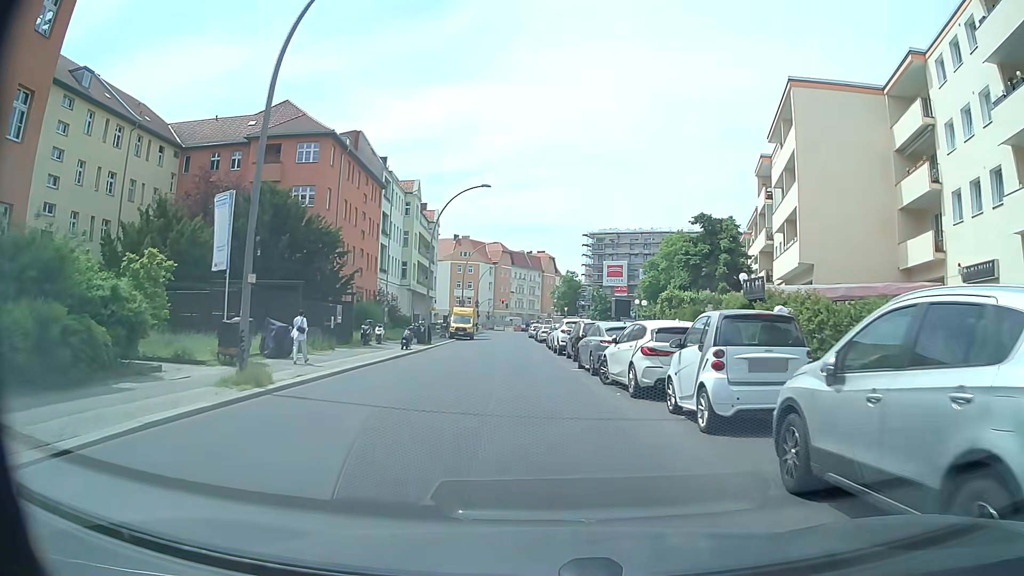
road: residential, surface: asphalt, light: Day
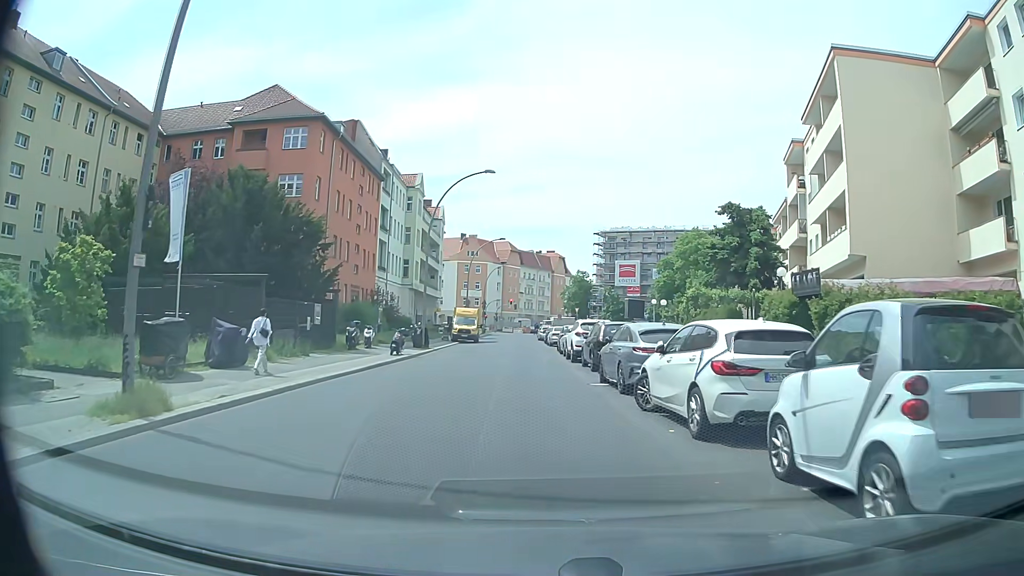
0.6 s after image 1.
(0.0, +4.5) m; -1°
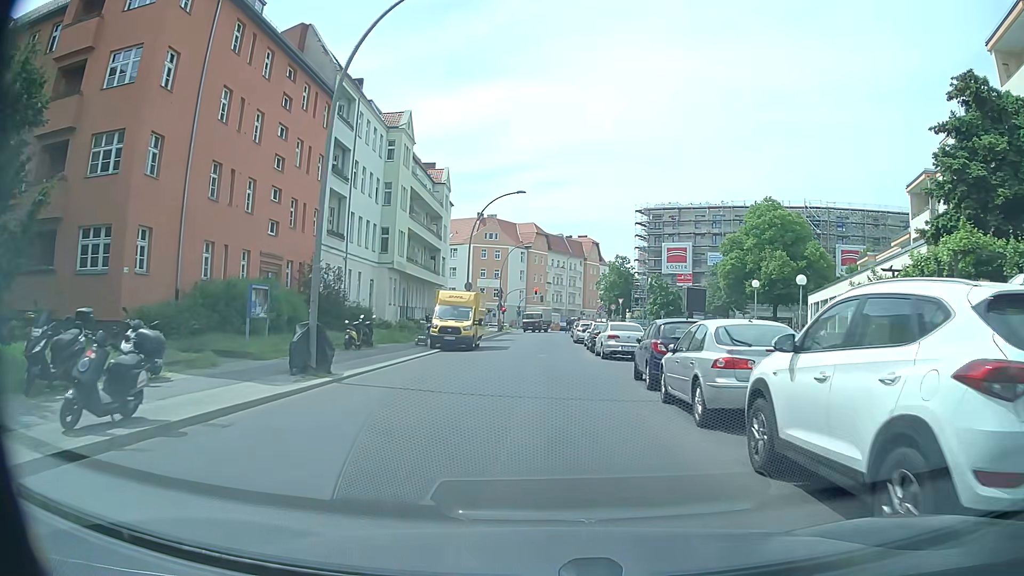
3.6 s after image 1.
(-0.5, +22.6) m; -3°
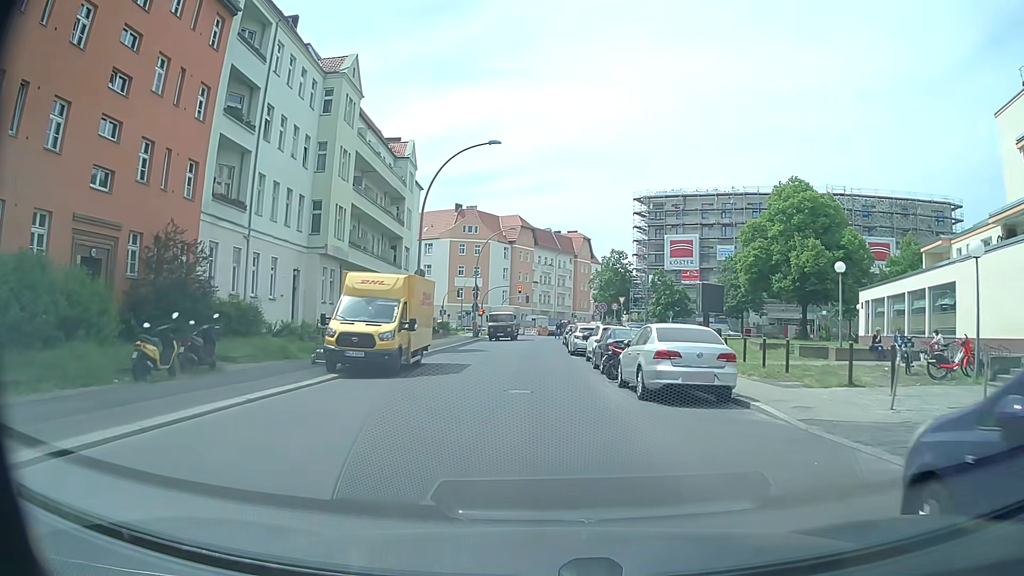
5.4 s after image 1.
(+0.4, +13.6) m; +2°
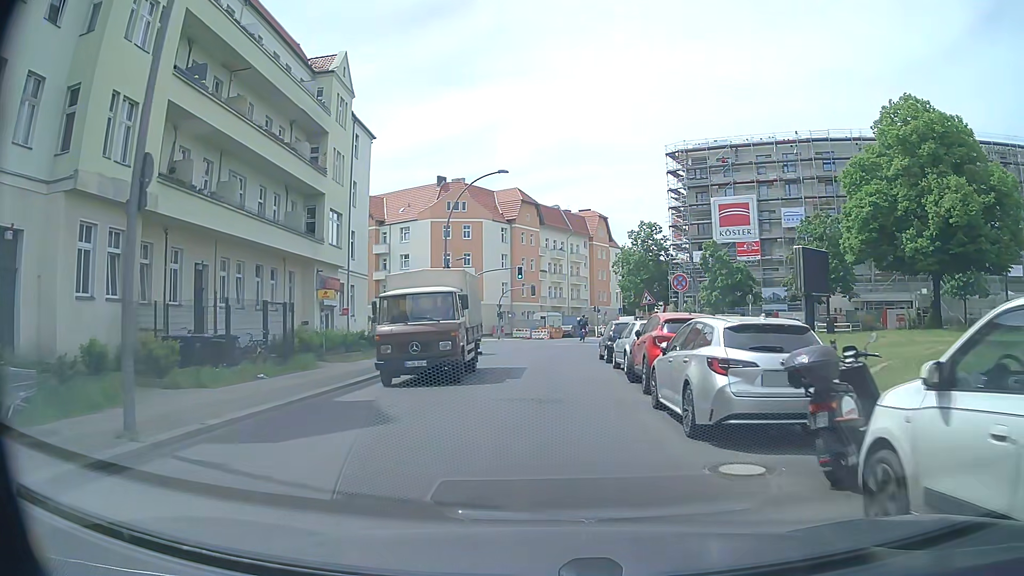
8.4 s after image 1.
(-0.2, +24.1) m; -1°
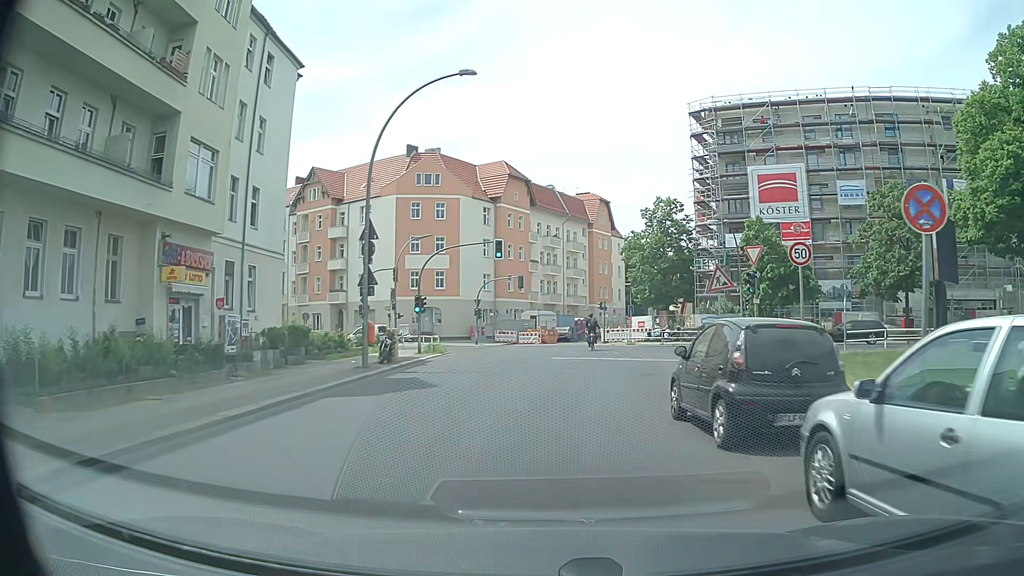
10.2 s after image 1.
(+0.1, +16.0) m; +1°
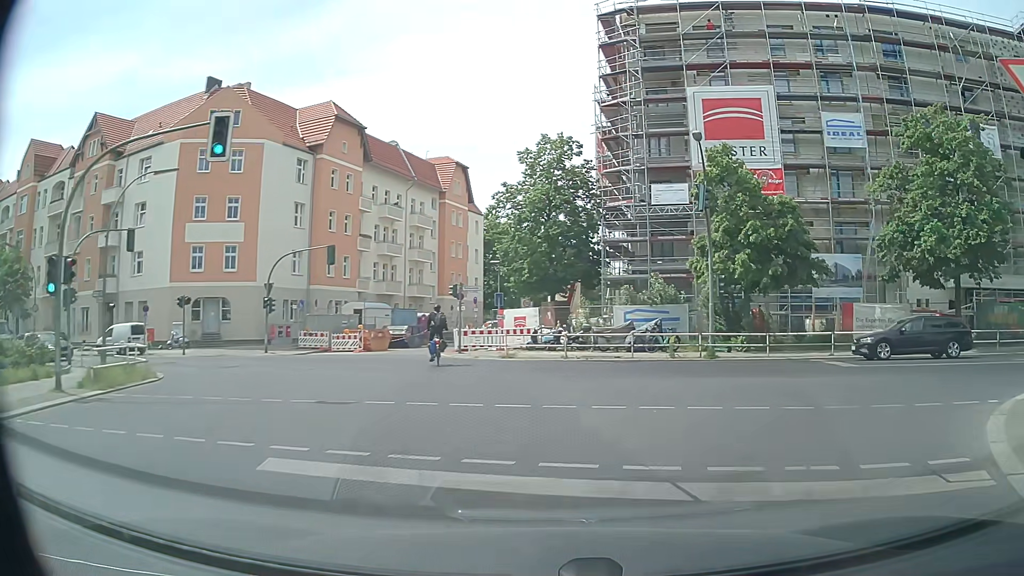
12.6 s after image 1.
(+1.2, +20.1) m; +12°
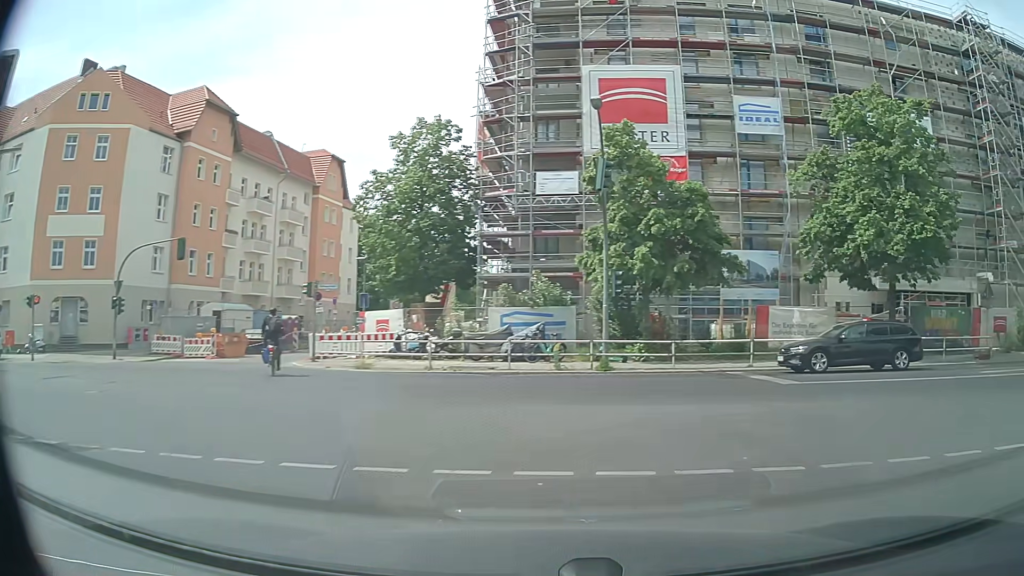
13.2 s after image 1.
(+0.3, +4.0) m; +10°
(+3, +9) (+12, +13) (+22, +14) (+32, +15) (+42, +15) (+52, +16) (+62, +17) (+72, +19) (+82, +20) (+92, +22) m
